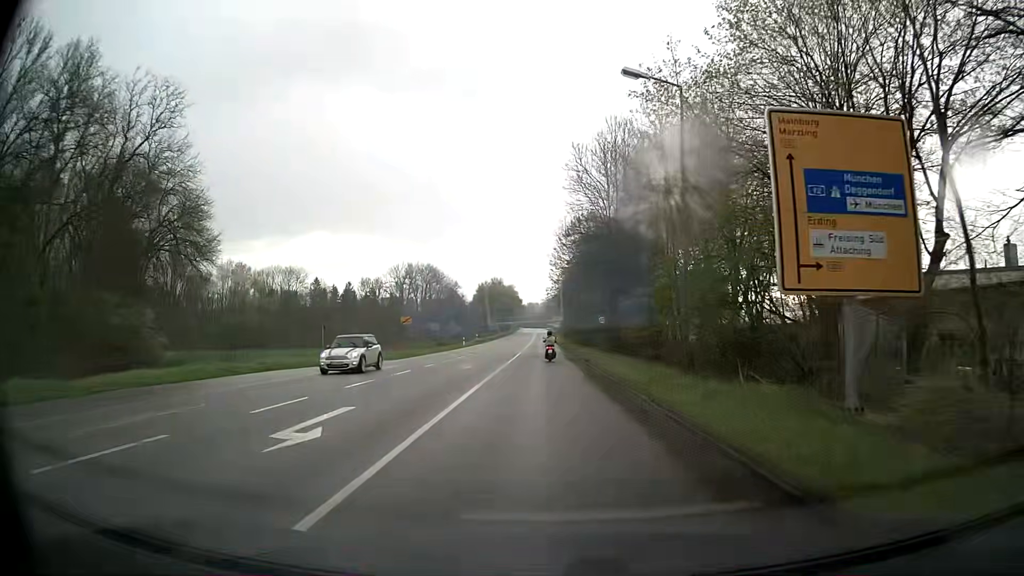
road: secondary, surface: asphalt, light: Day
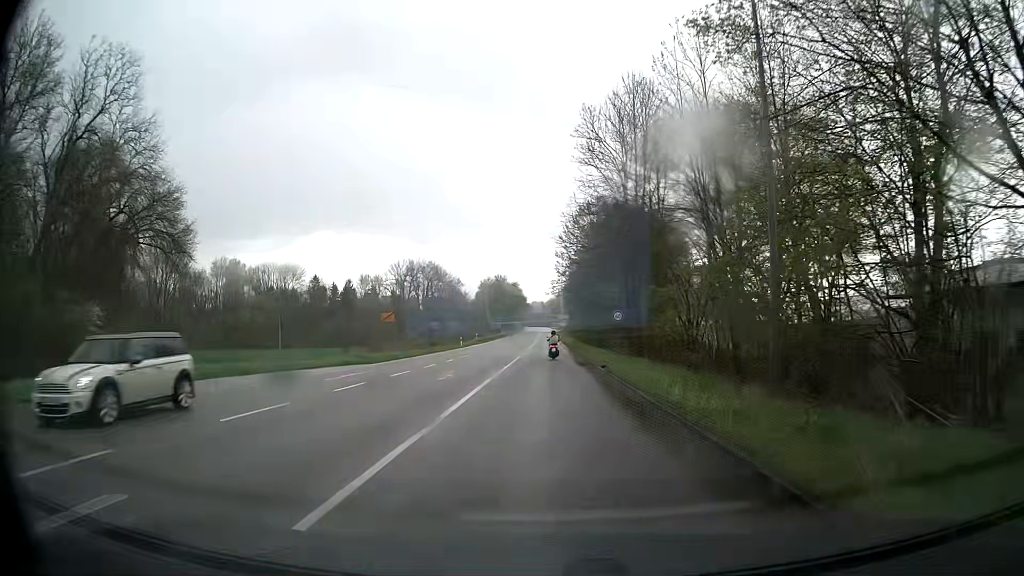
(0.0, +7.5) m; 0°
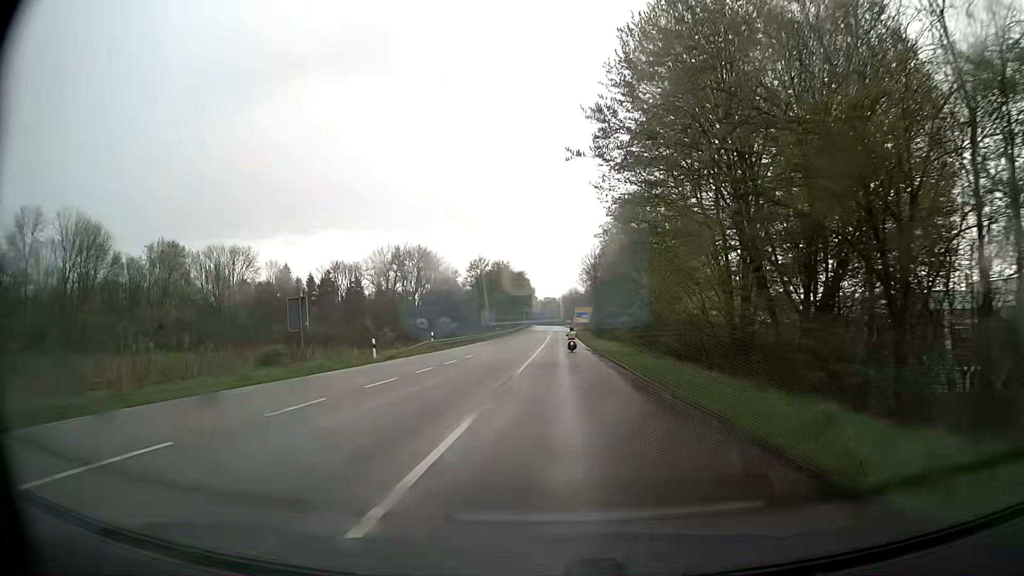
(-0.3, +41.8) m; -1°
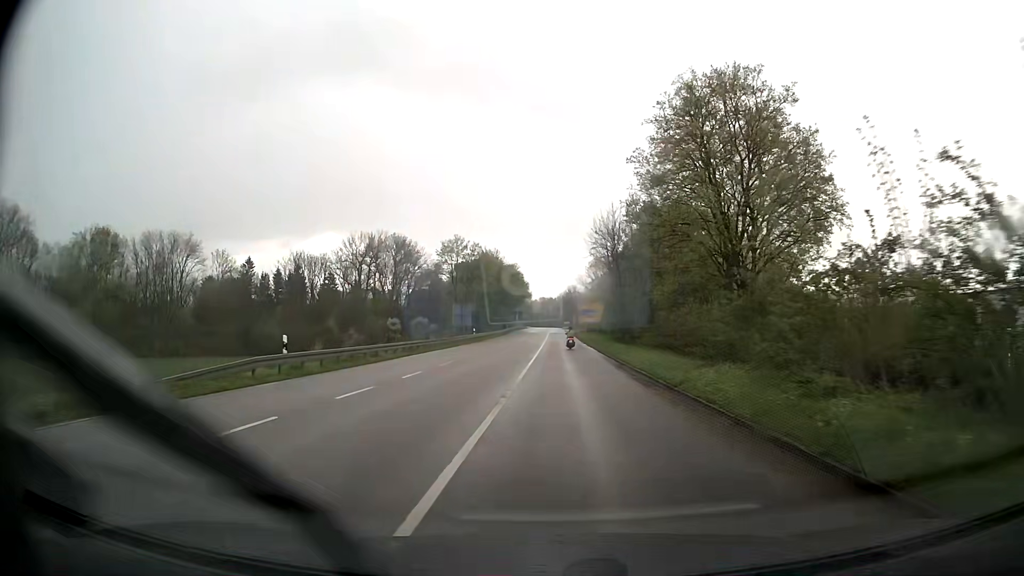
(+0.2, +27.4) m; +1°
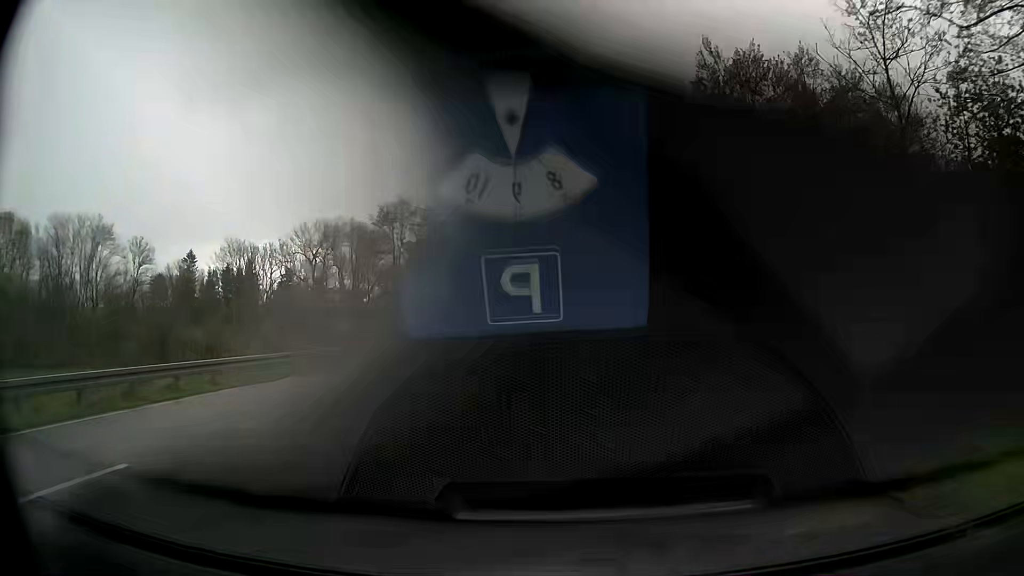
(0.0, +28.3) m; +1°
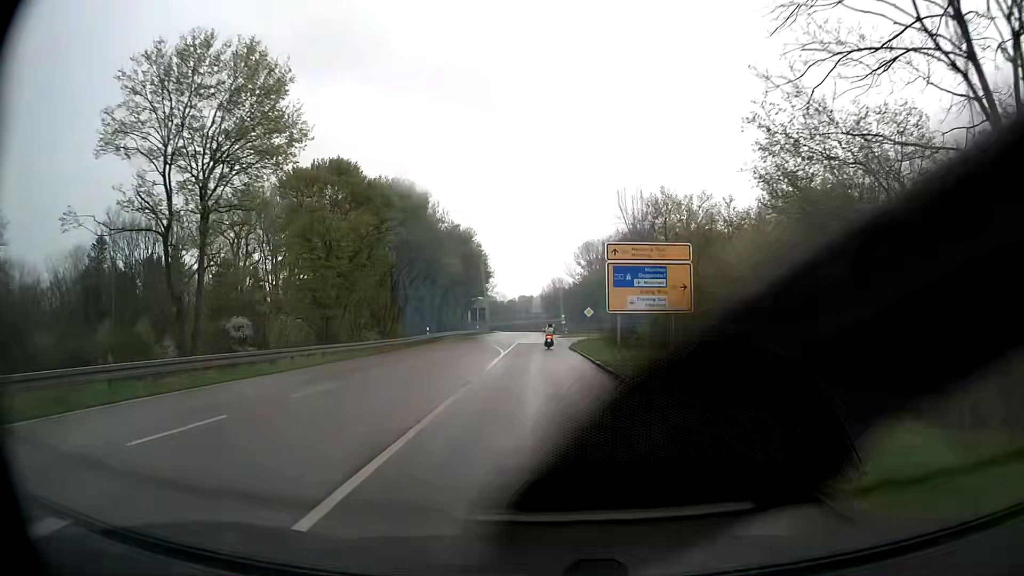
(+0.3, +38.2) m; 0°
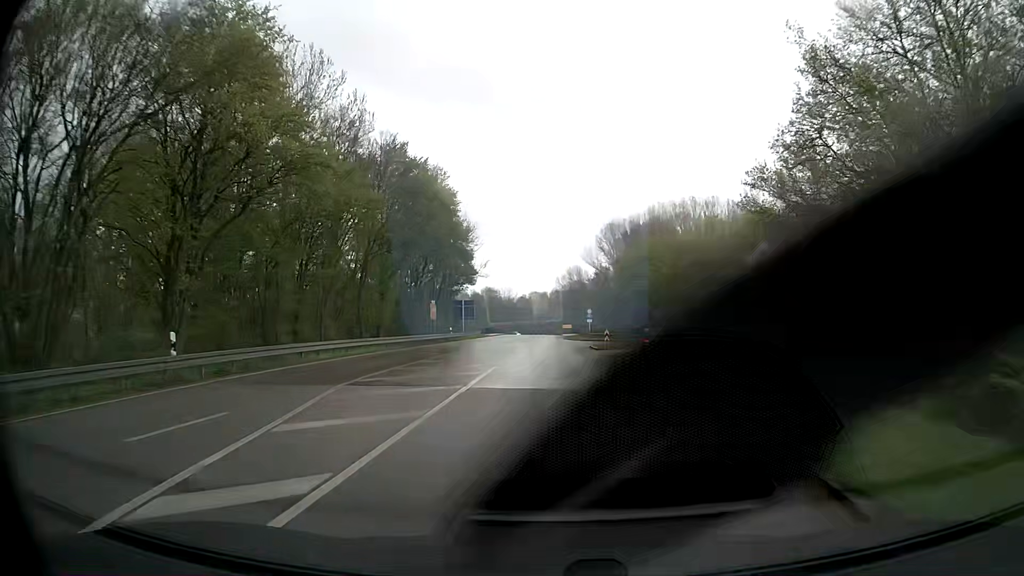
(-0.4, +41.5) m; -1°
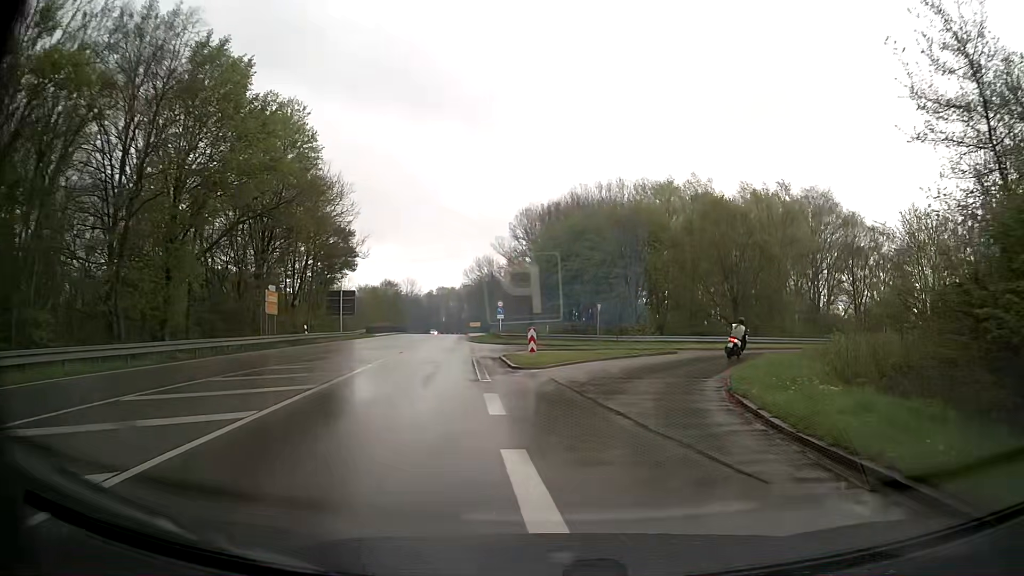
(+1.0, +19.3) m; +7°
(+1, +10) (+3, +20) (+8, +28) (+16, +34) (+25, +37) (+35, +40) (+45, +42) (+55, +43) (+65, +45) (+75, +46) m
